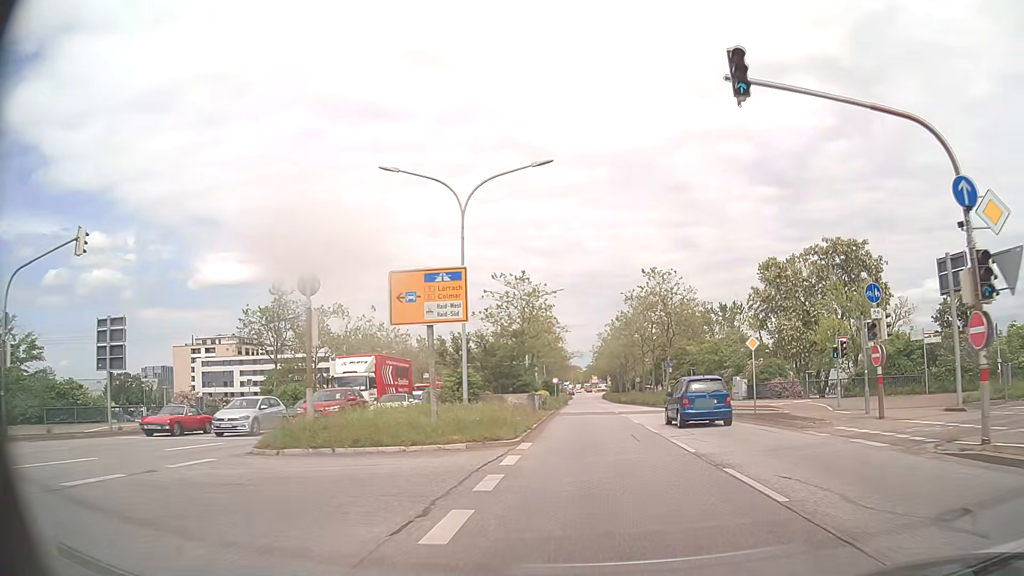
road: primary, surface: asphalt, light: Day
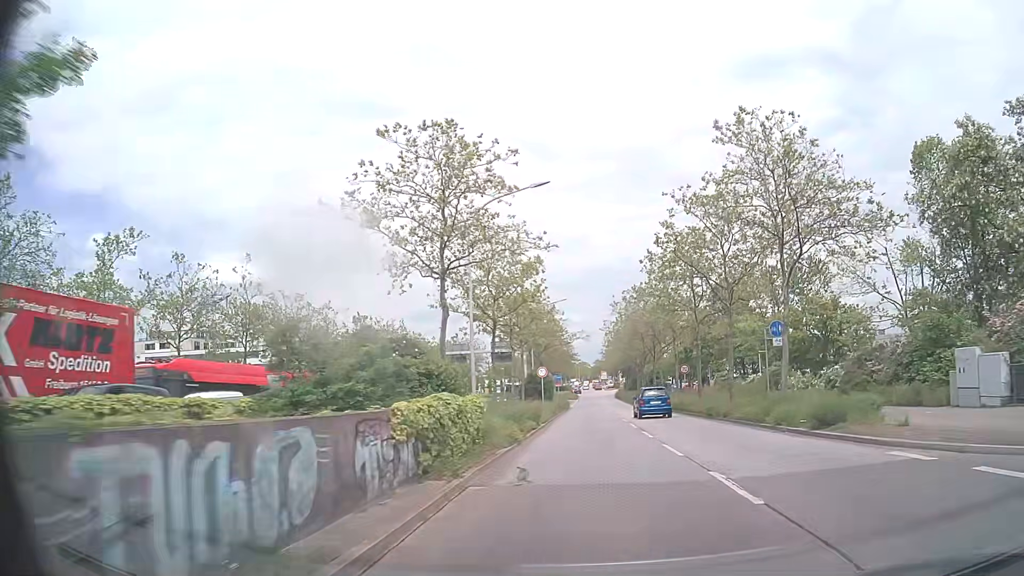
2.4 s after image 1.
(+0.1, +29.8) m; 0°
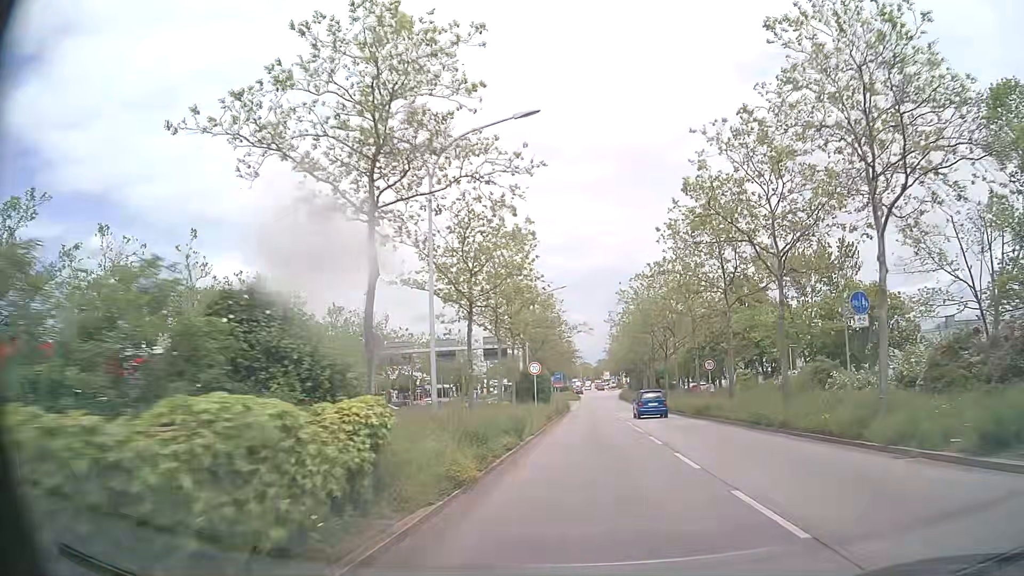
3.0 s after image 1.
(-0.1, +7.6) m; -1°
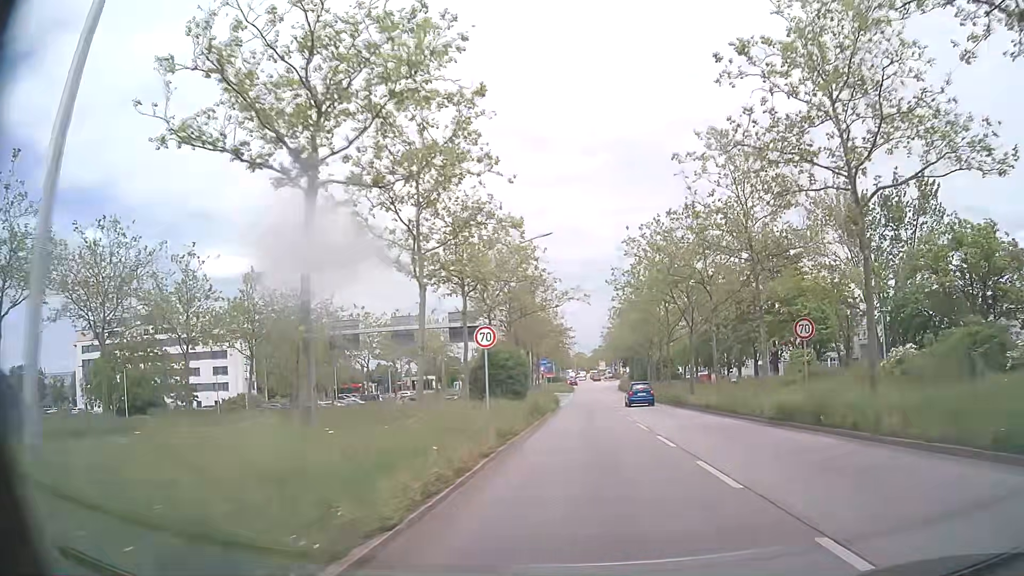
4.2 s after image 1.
(+0.1, +15.4) m; 0°
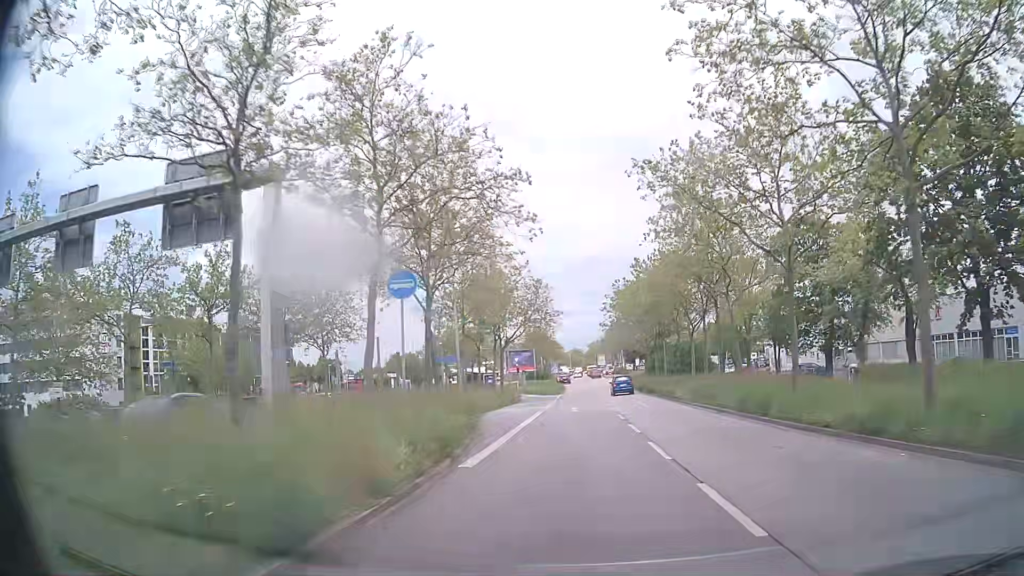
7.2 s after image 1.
(+0.4, +38.6) m; +1°
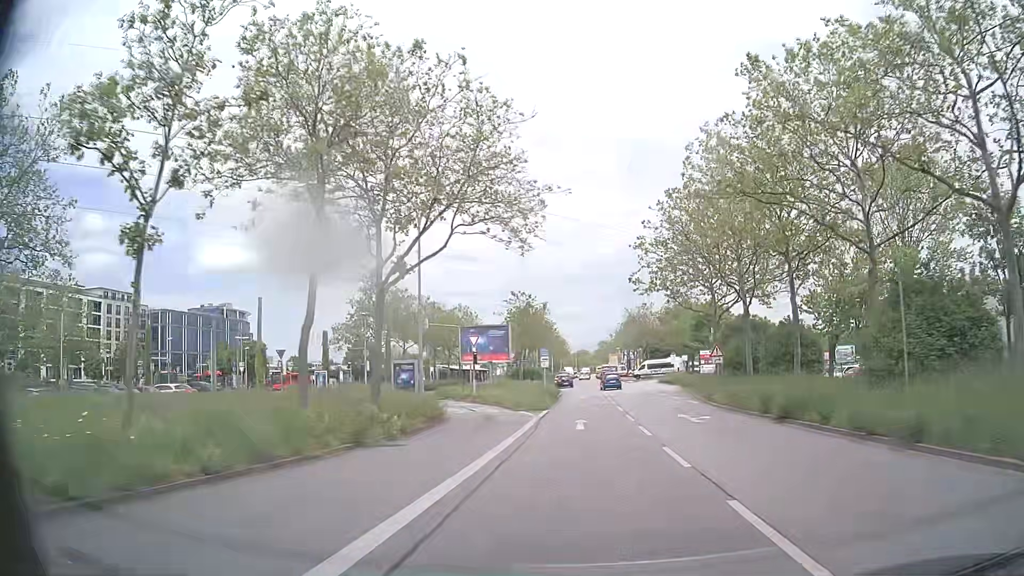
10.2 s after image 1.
(-0.5, +37.1) m; 0°
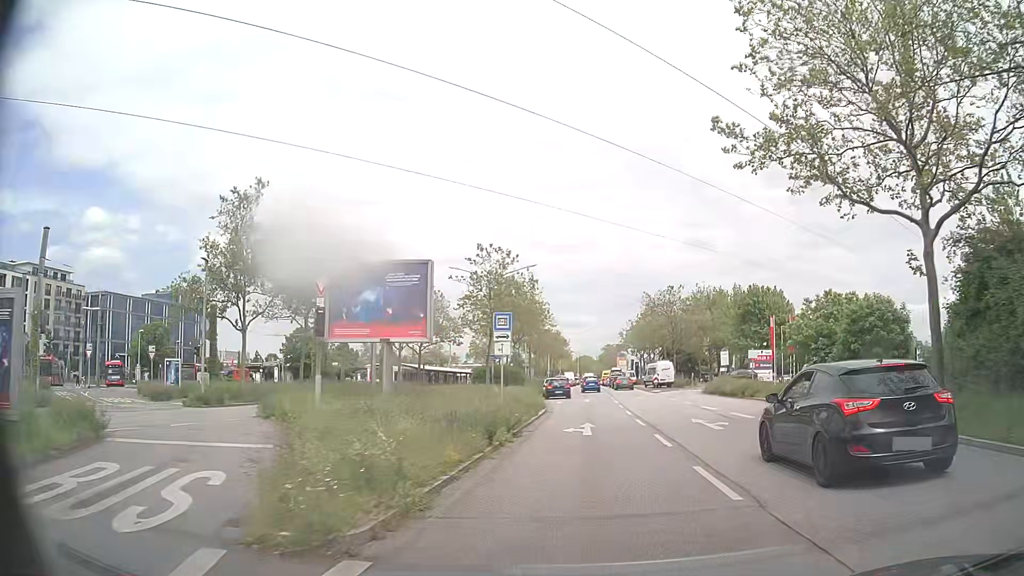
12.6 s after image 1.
(-0.3, +27.0) m; -1°
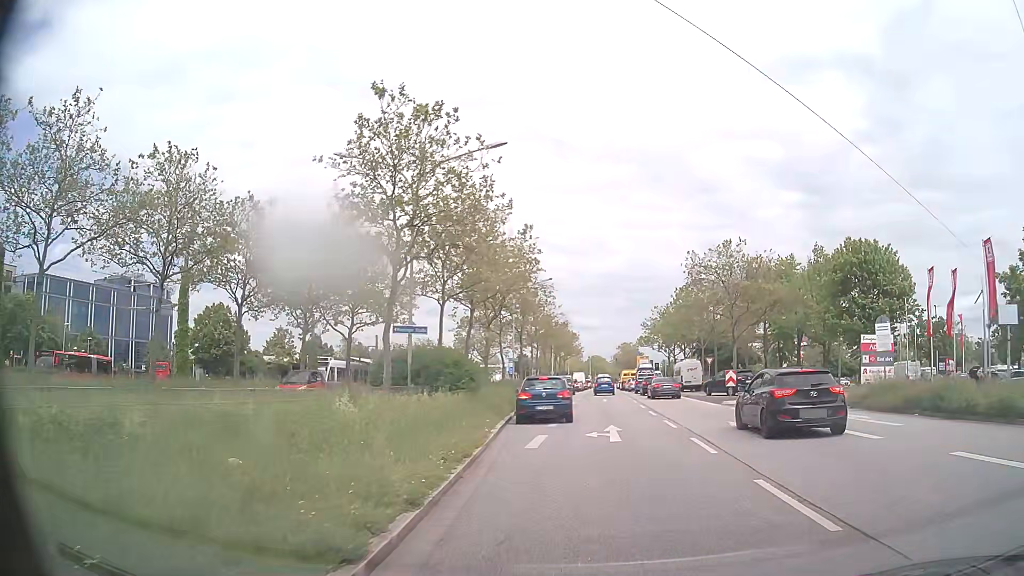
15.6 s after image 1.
(+0.1, +26.2) m; 0°
